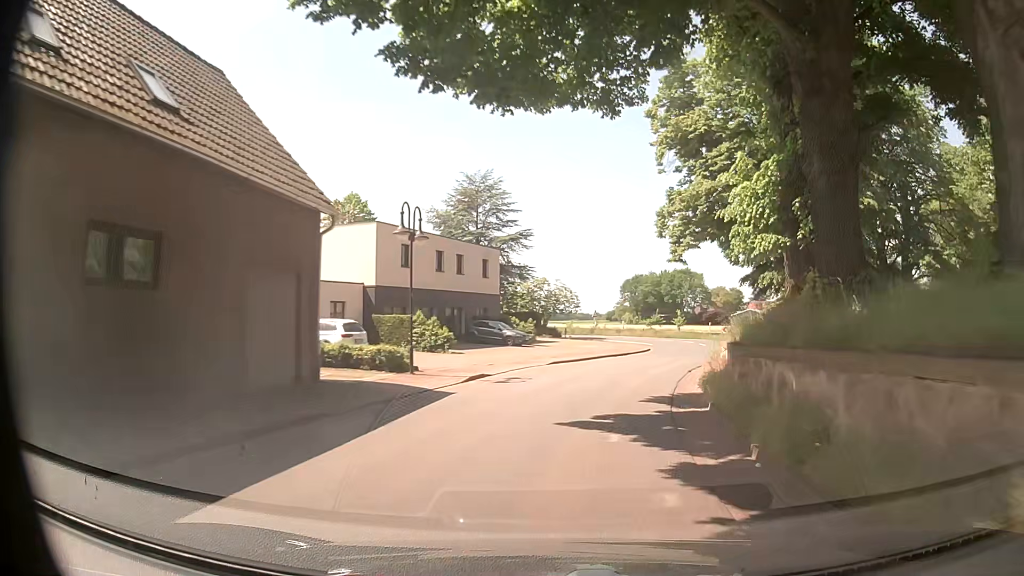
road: secondary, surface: asphalt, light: Day
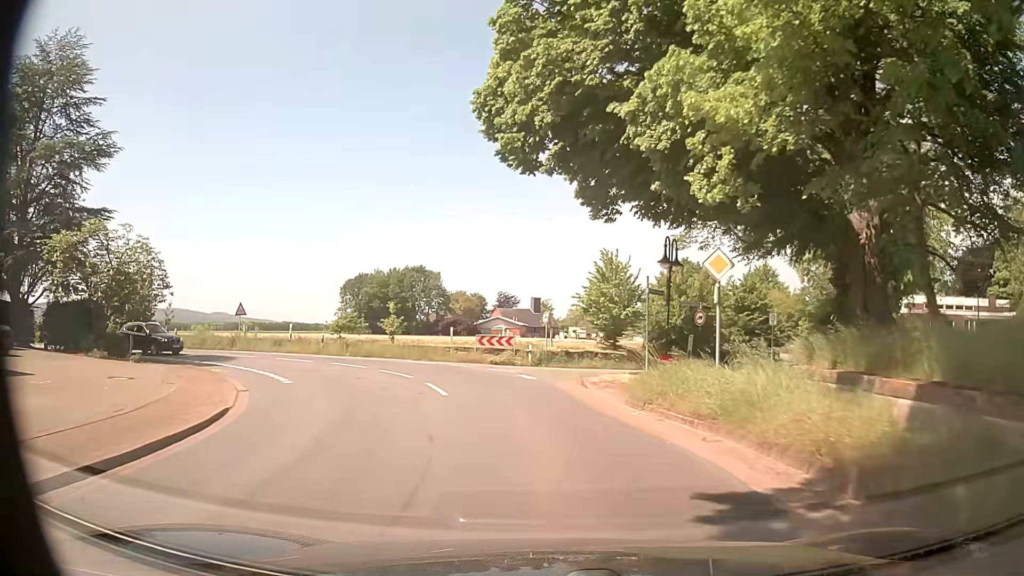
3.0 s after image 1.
(+7.3, +34.2) m; +23°
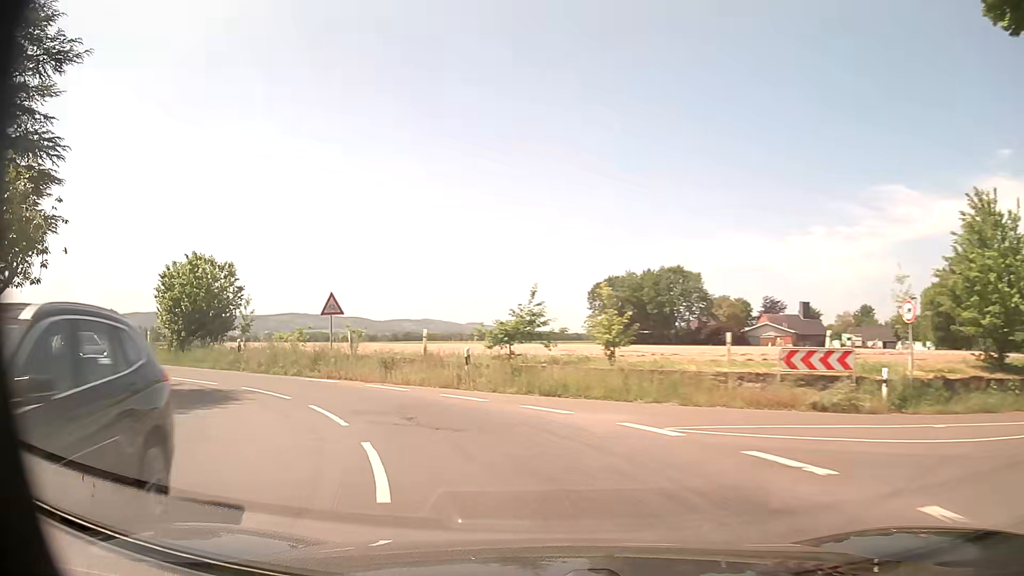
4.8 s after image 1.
(-2.1, +18.5) m; -20°
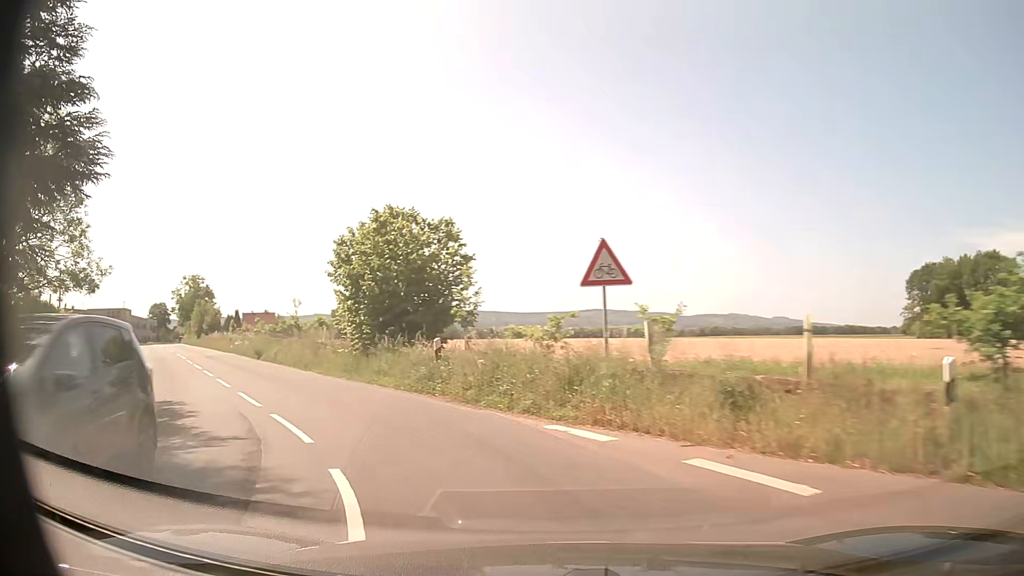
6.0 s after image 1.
(-2.7, +11.7) m; -26°
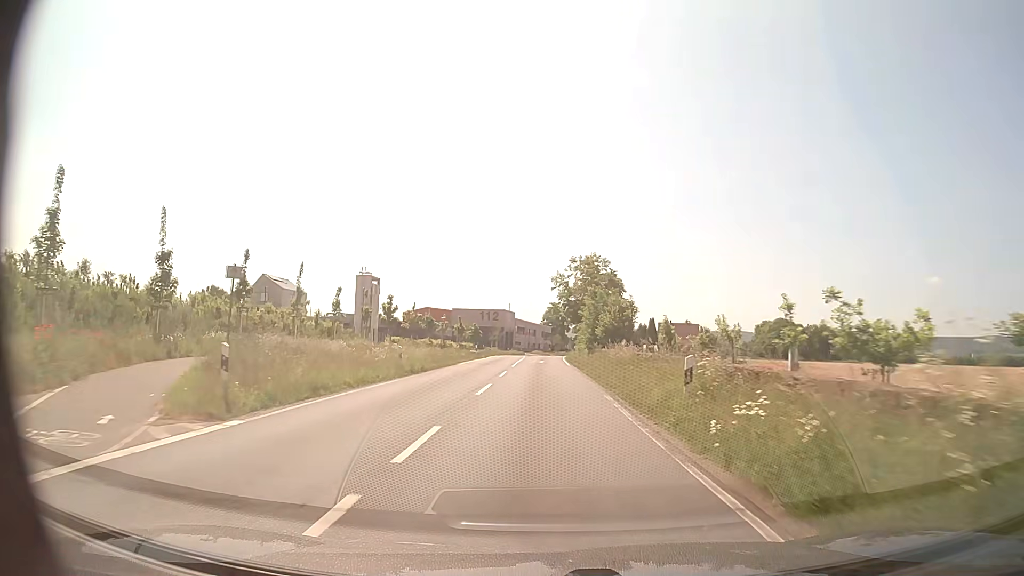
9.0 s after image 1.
(-15.6, +30.1) m; -36°
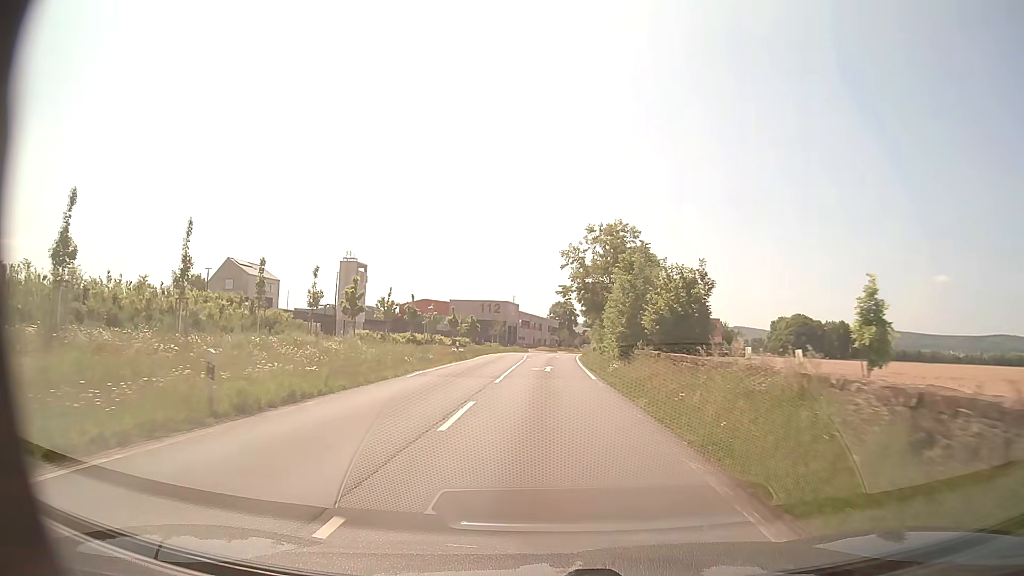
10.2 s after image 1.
(-0.2, +15.7) m; -1°
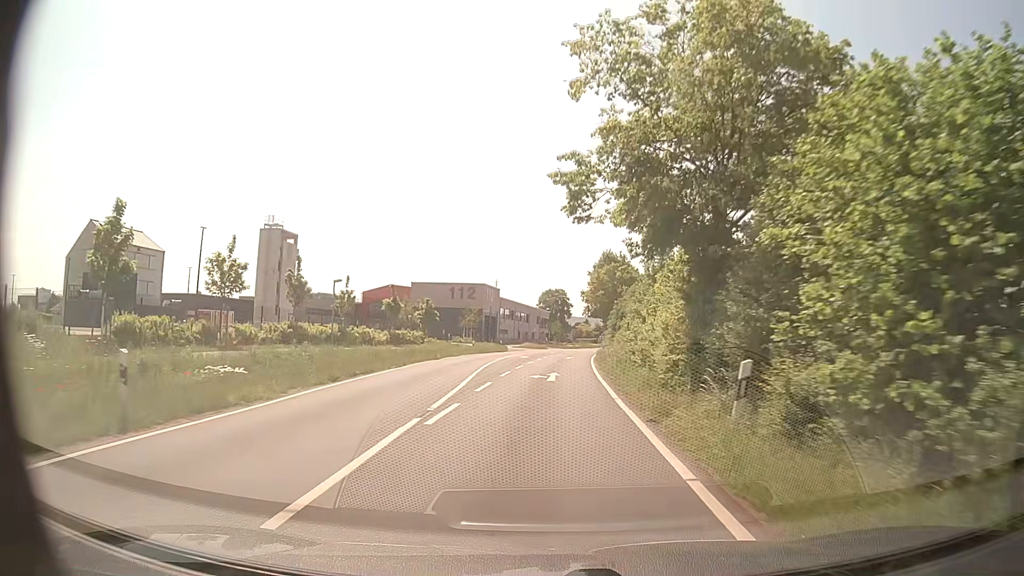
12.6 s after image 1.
(+0.4, +32.1) m; +1°
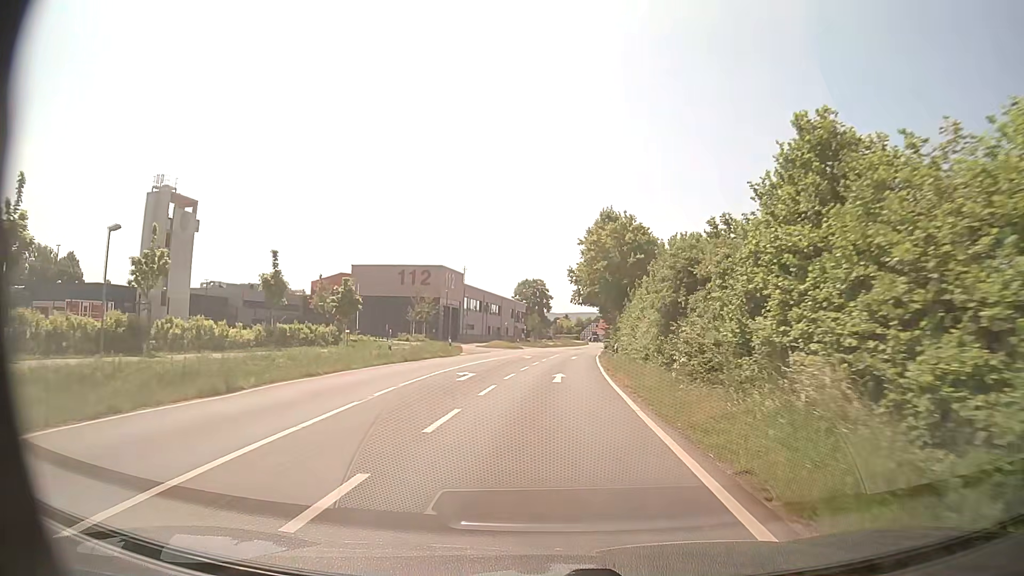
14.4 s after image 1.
(+0.4, +24.8) m; +2°
(0, +10) (0, +20) (0, +30) (+1, +40) (+2, +50) (+2, +60) (+3, +70) (+5, +80) (+6, +90) (+7, +100) m
